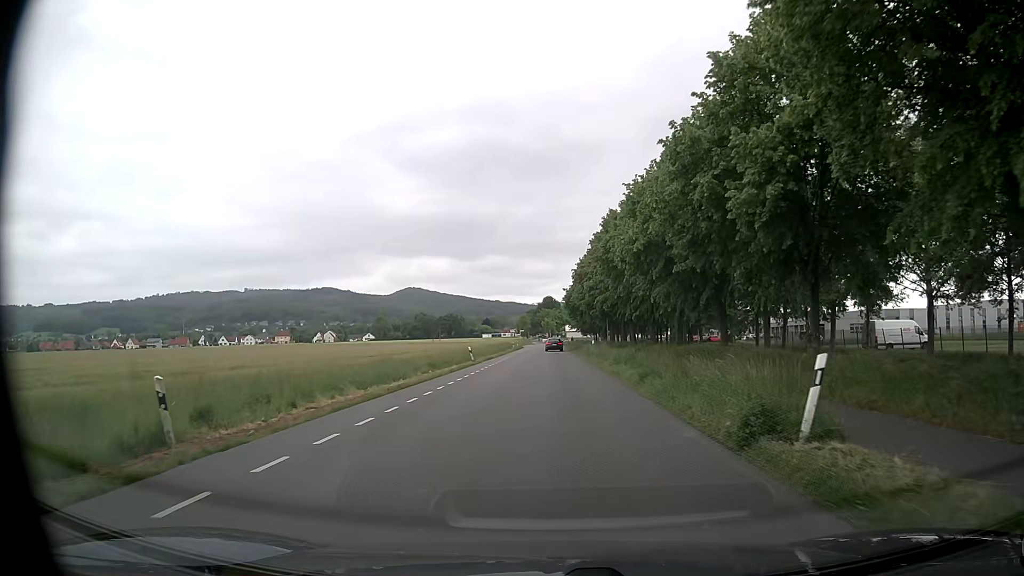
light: Day
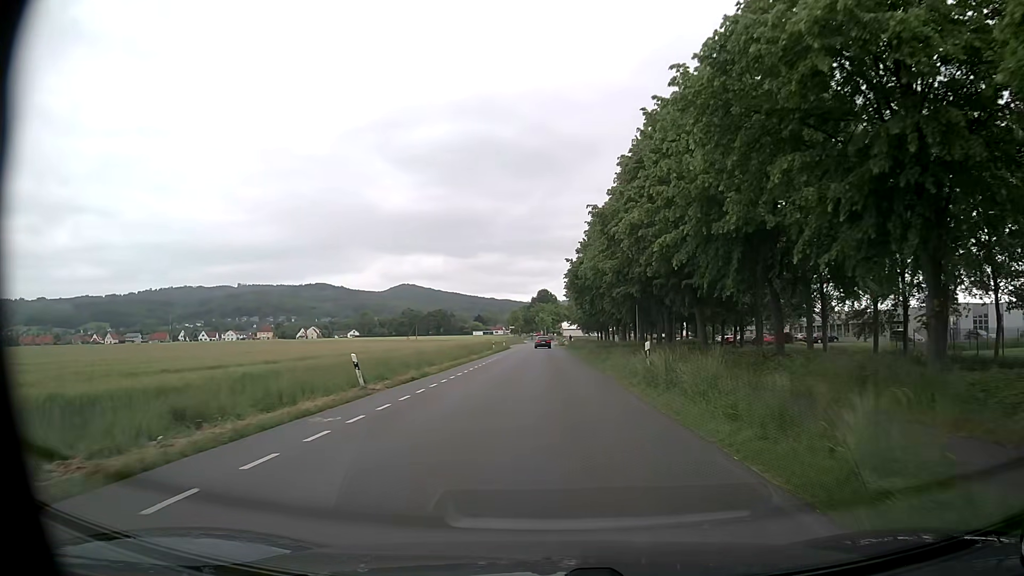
(0.0, +27.6) m; 0°
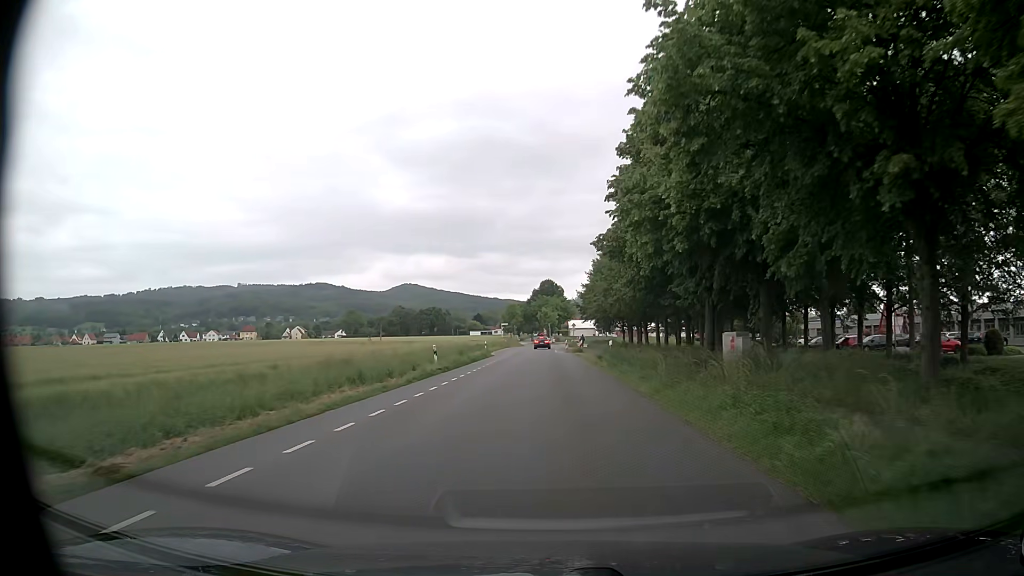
(-0.1, +39.0) m; 0°
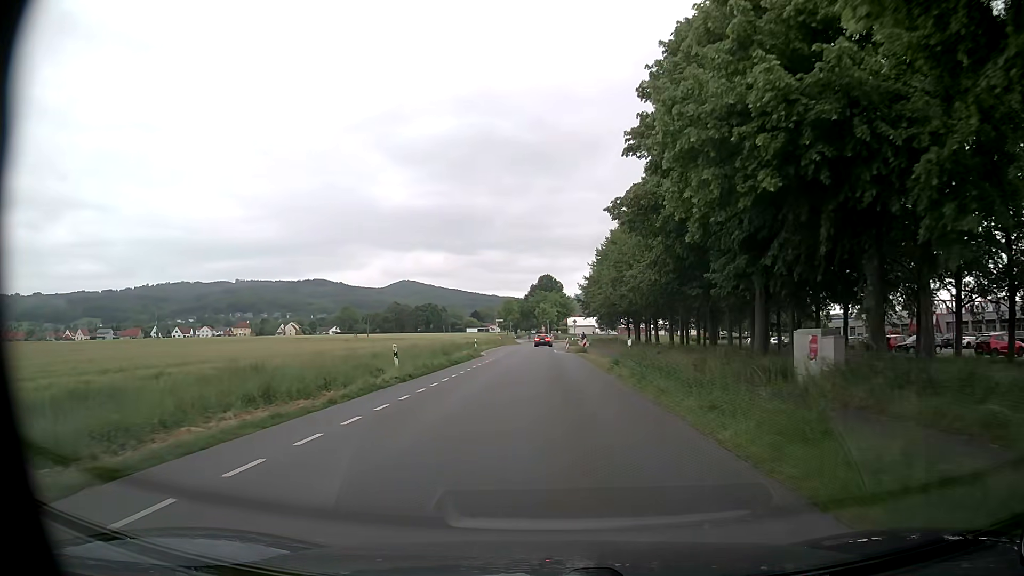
(0.0, +8.0) m; 0°
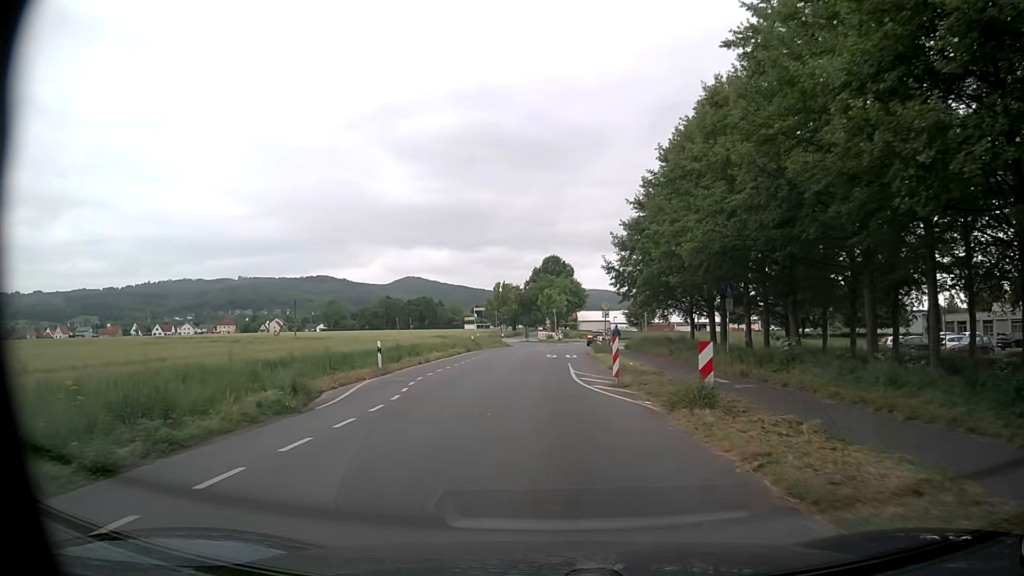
(+0.2, +36.2) m; 0°
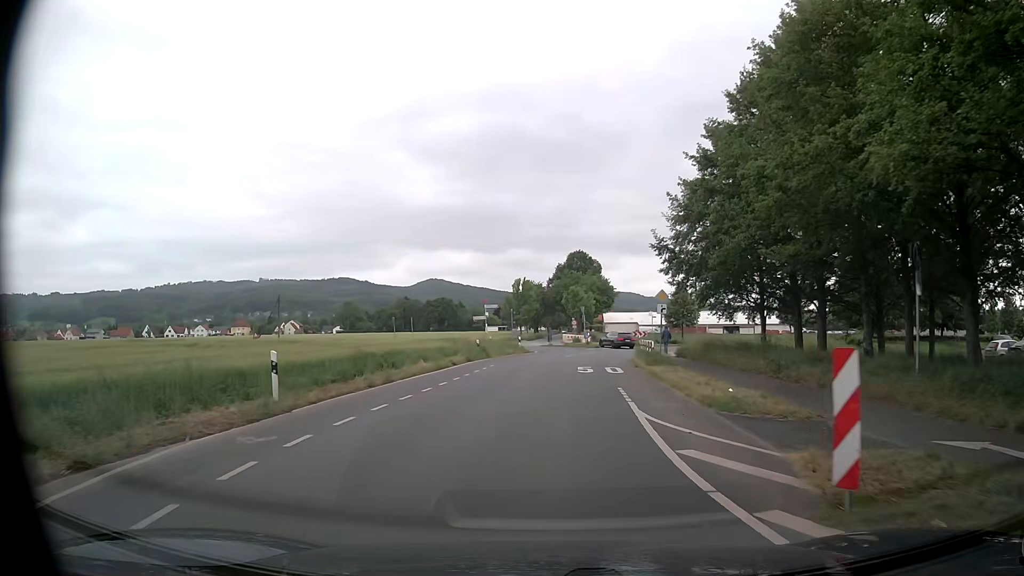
(-0.3, +12.0) m; -3°
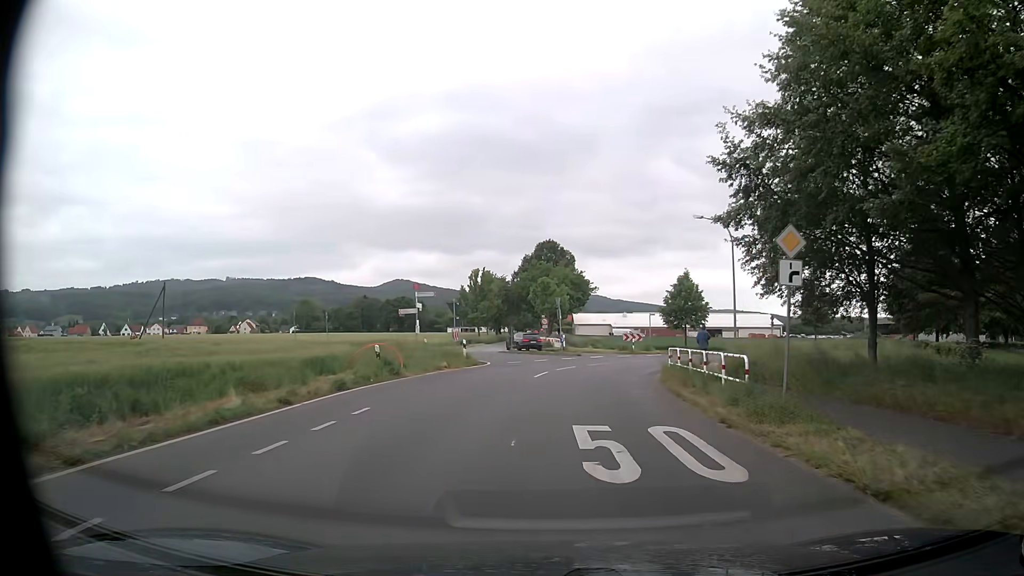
(+0.4, +17.5) m; +3°
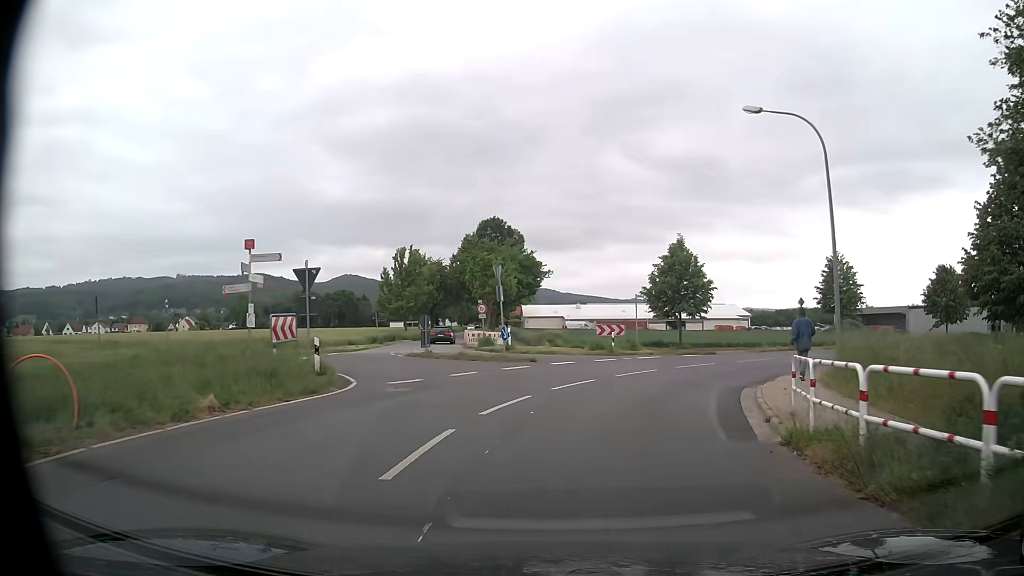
(+0.5, +16.2) m; +4°
(+1, +10) (+4, +19) (+5, +29) (-3, +35) (-7, +44) (-9, +54) (-9, +64) (-9, +74) (-10, +84) (-10, +94) m
